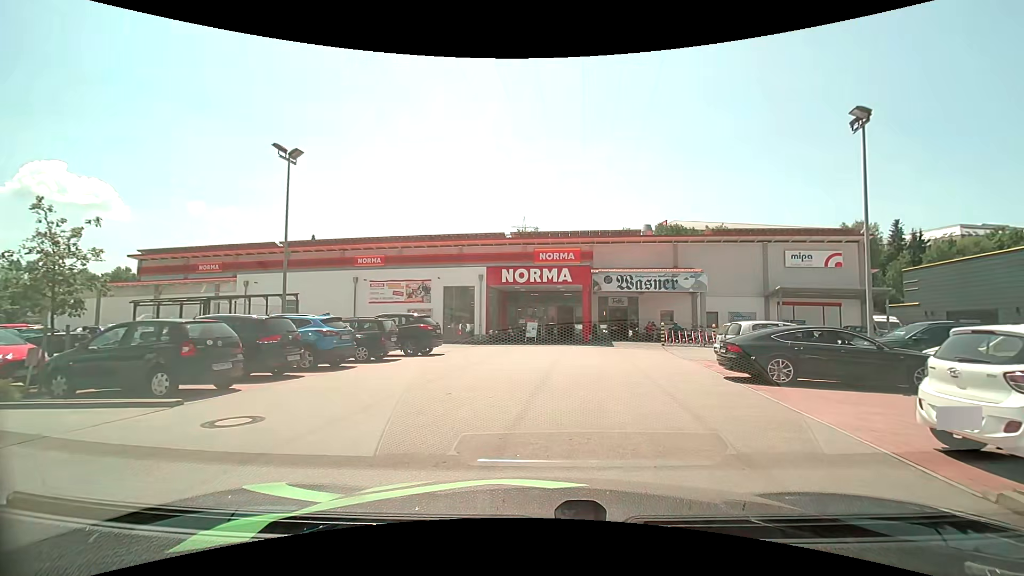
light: Day
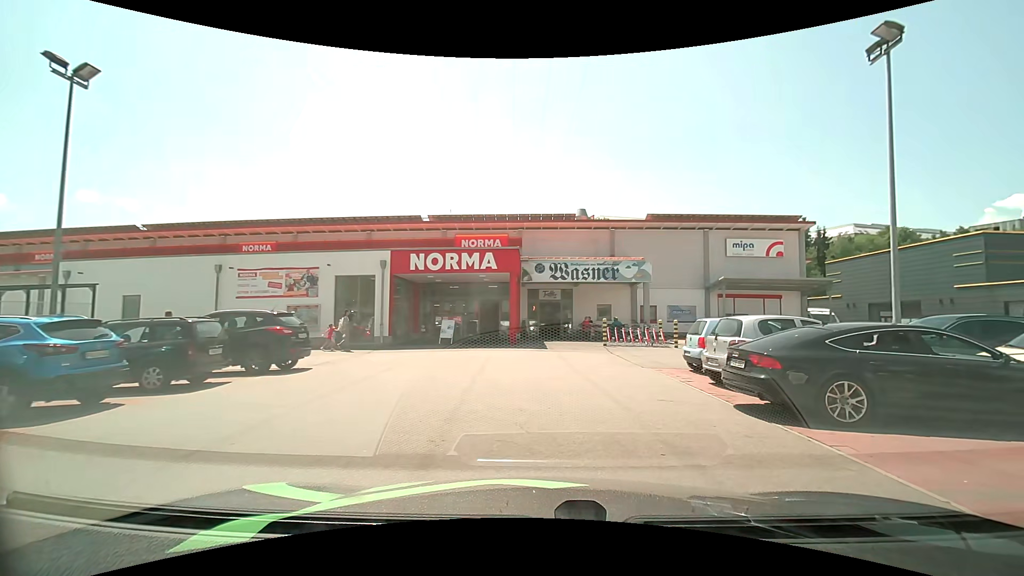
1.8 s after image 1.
(+0.3, +5.5) m; +9°
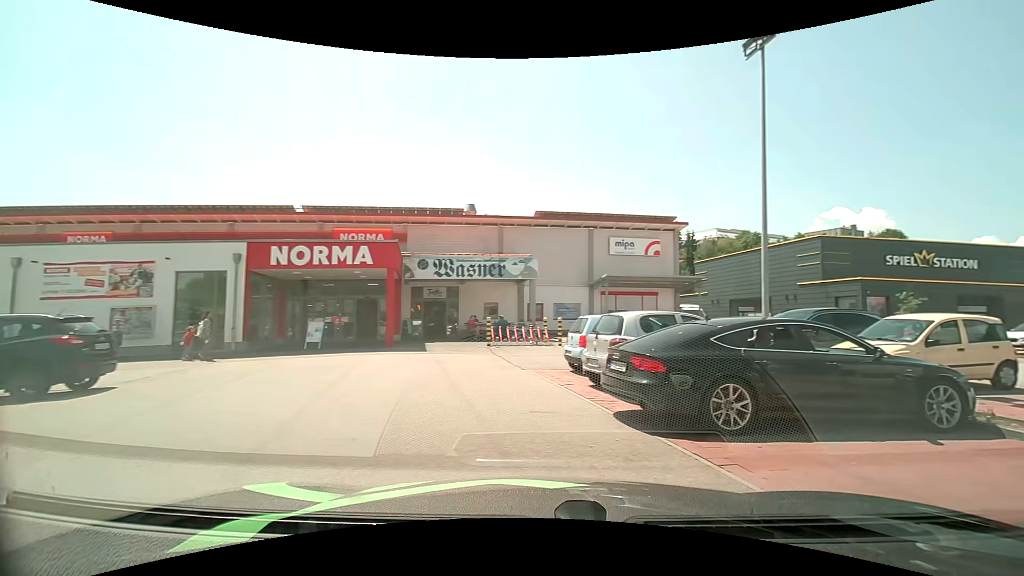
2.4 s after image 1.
(+0.1, +1.5) m; +12°
